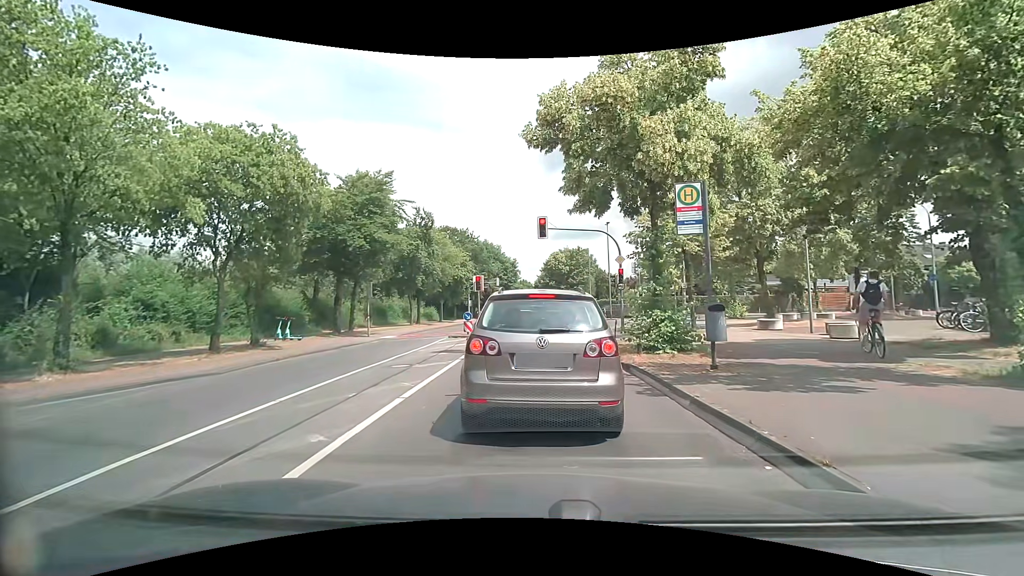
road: tertiary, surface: asphalt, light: Day
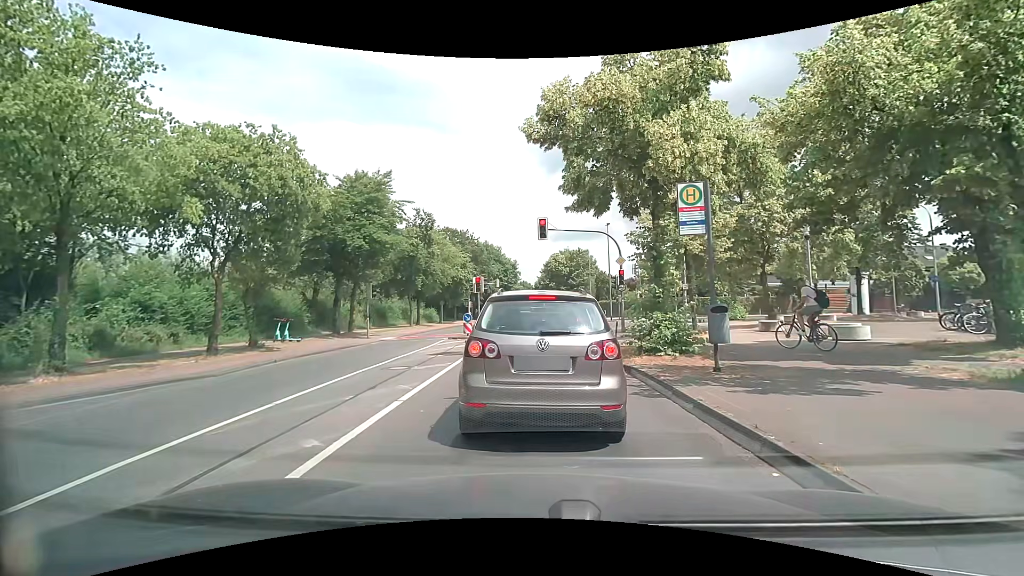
(0.0, +0.2) m; 0°
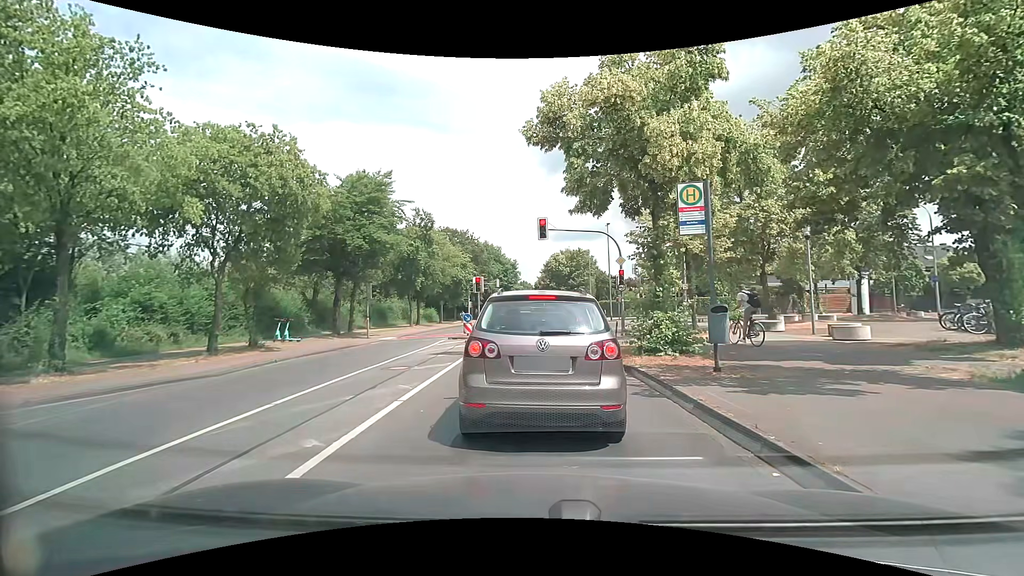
(0.0, 0.0) m; 0°
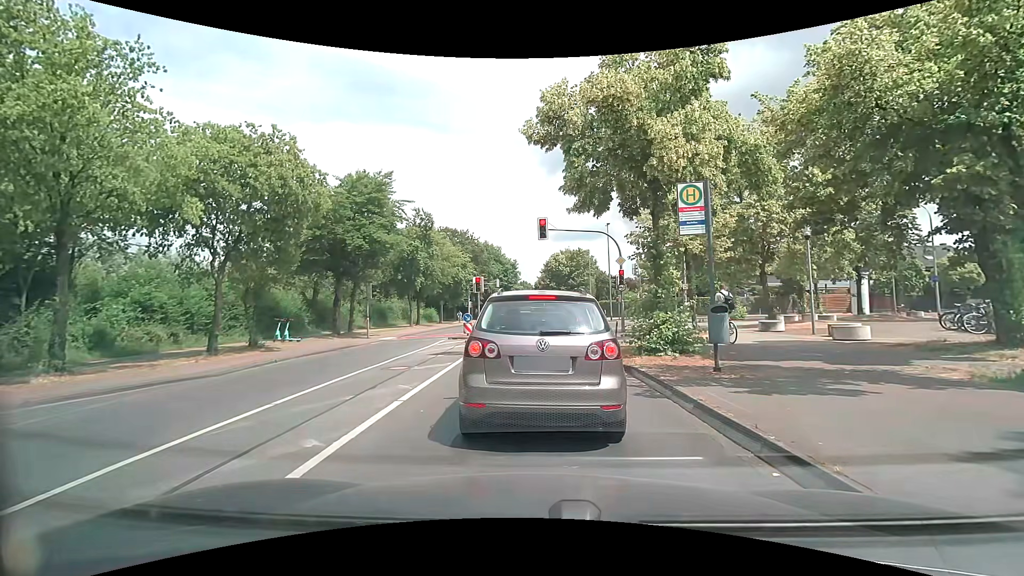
(0.0, 0.0) m; 0°
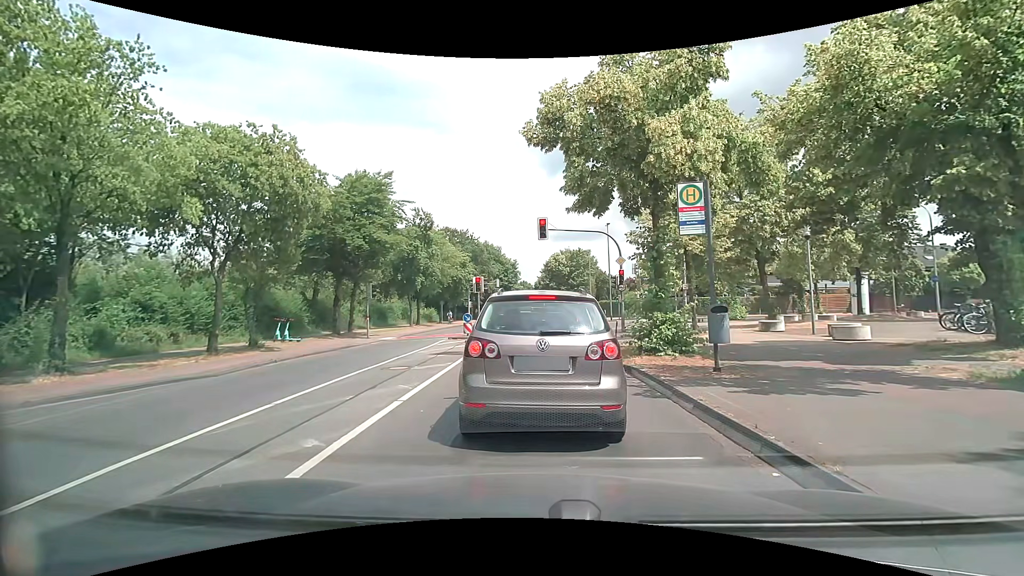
(0.0, 0.0) m; 0°
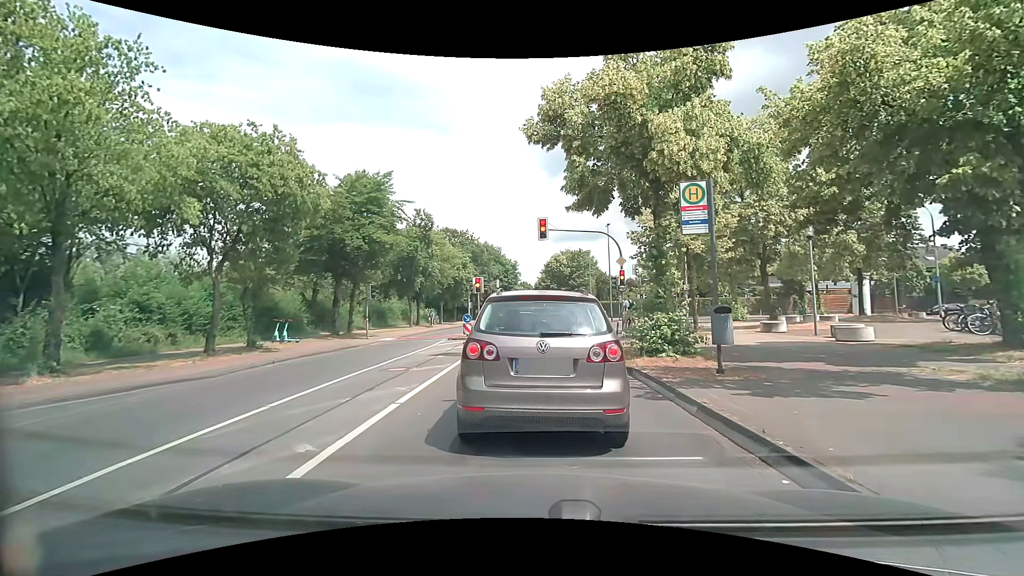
(0.0, +0.1) m; 0°
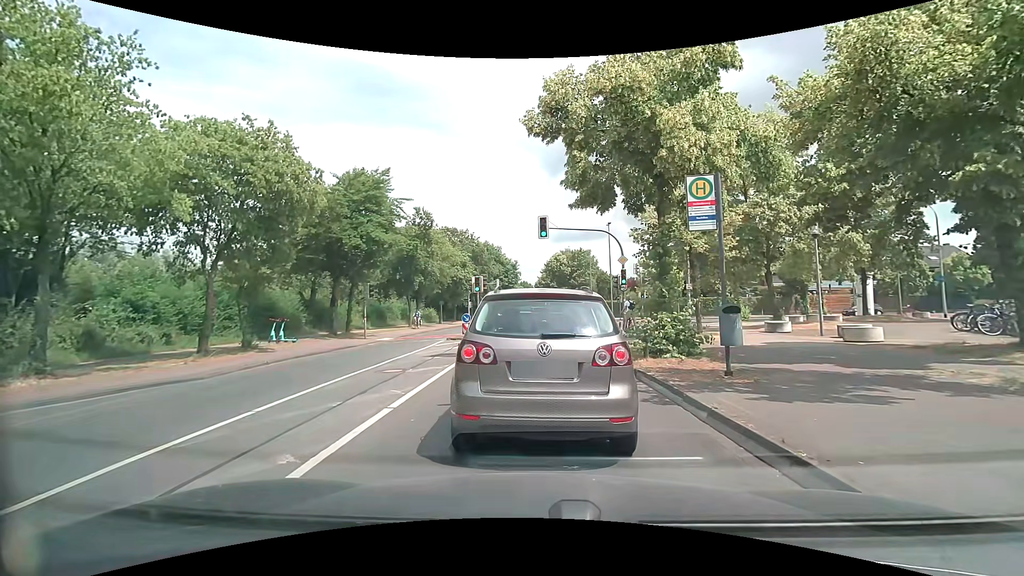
(0.0, +0.4) m; 0°
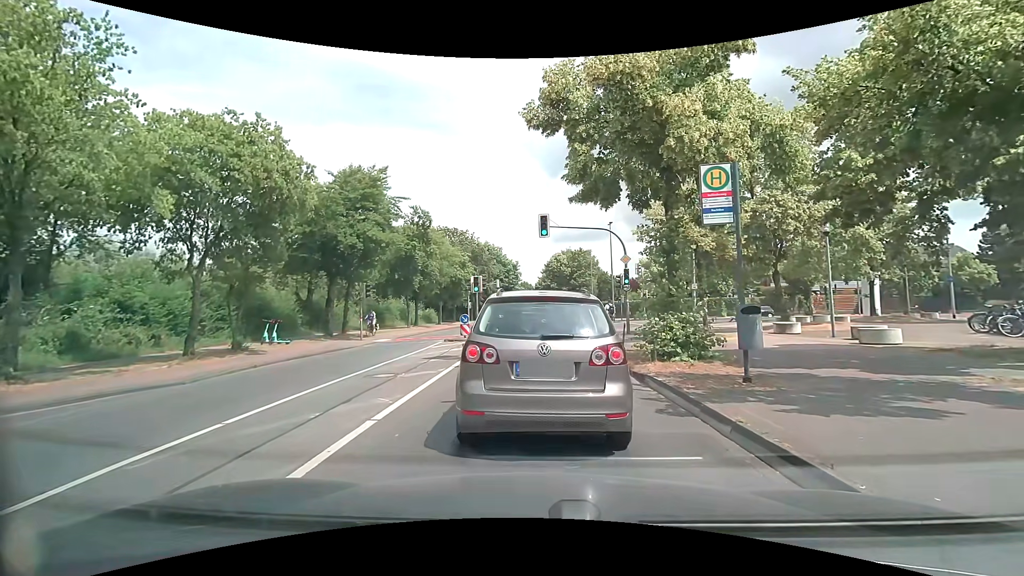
(0.0, +0.7) m; 0°
(0, +10) (0, +20) (0, +30) (0, +40) (+1, +50) (+1, +60) (+1, +70) (+1, +80) (+1, +90) (+1, +100) m
